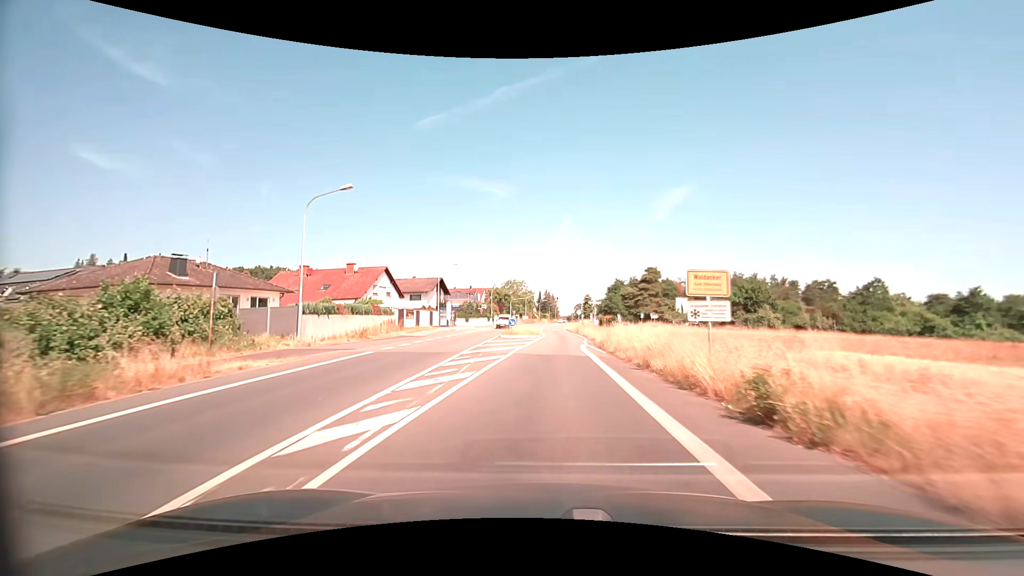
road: primary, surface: asphalt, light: Day
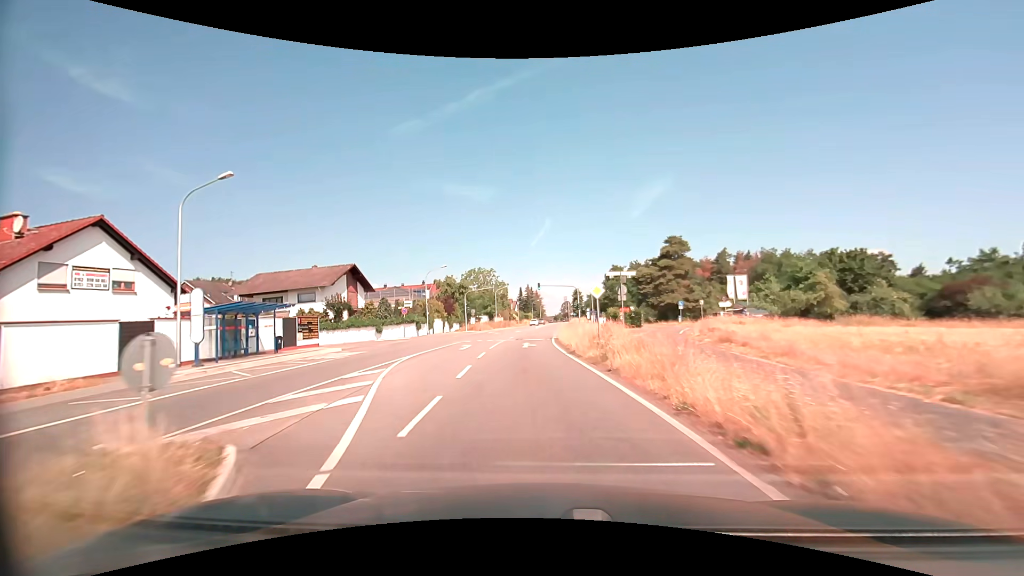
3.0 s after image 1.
(+1.7, +40.1) m; +2°
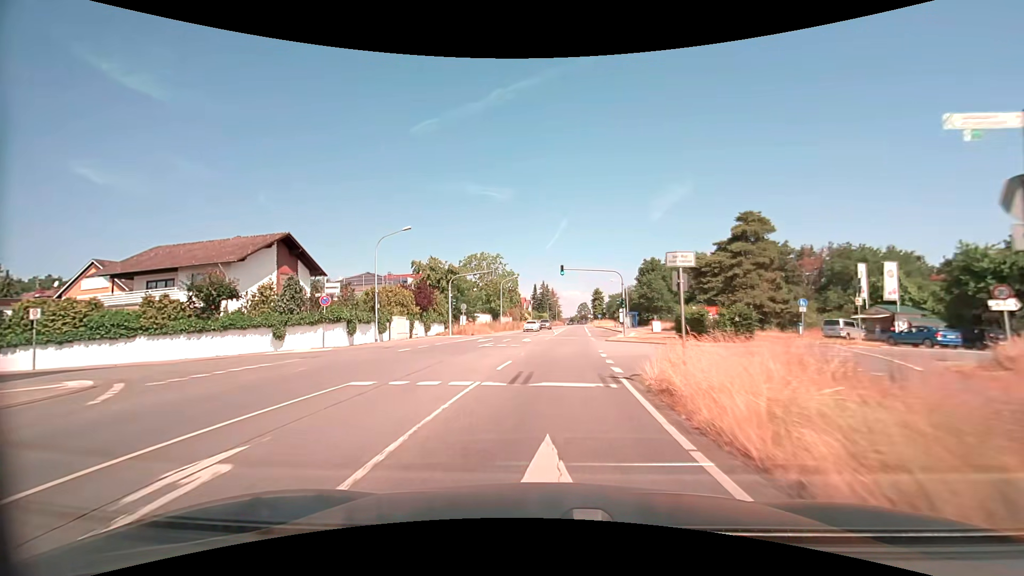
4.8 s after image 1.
(-1.0, +23.0) m; -2°
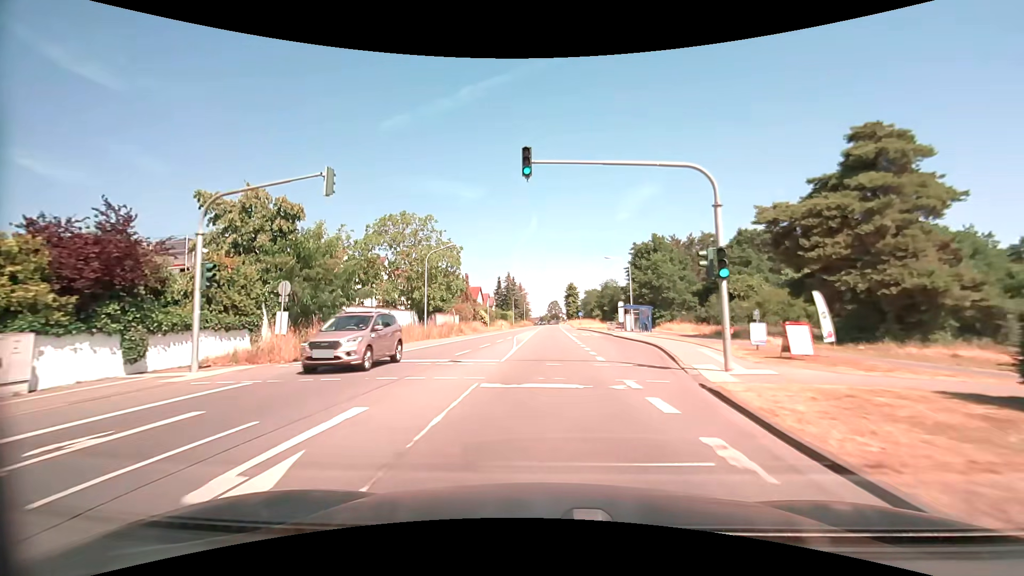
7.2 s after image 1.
(+1.2, +29.5) m; +3°
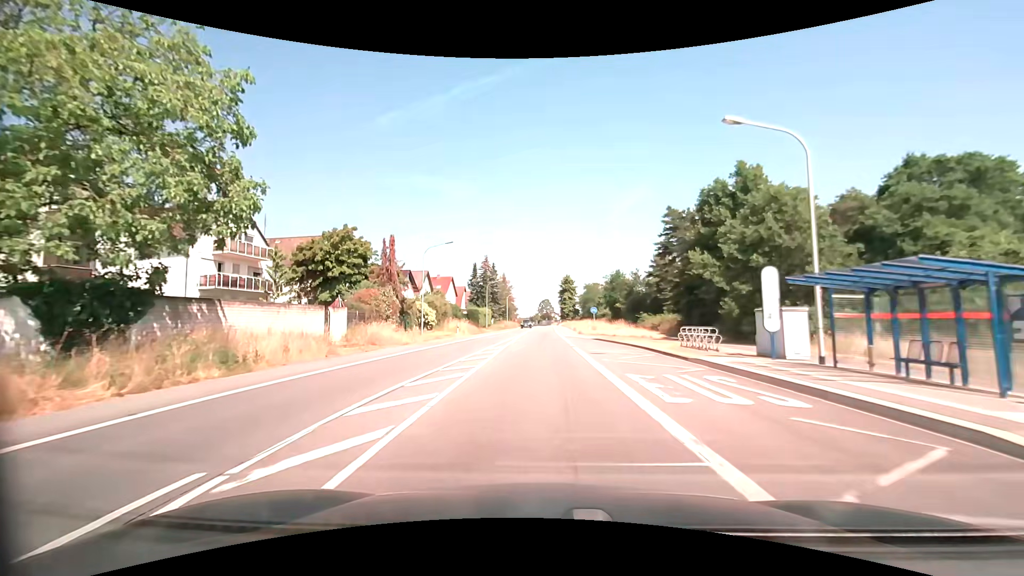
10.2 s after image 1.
(+0.5, +36.3) m; +1°
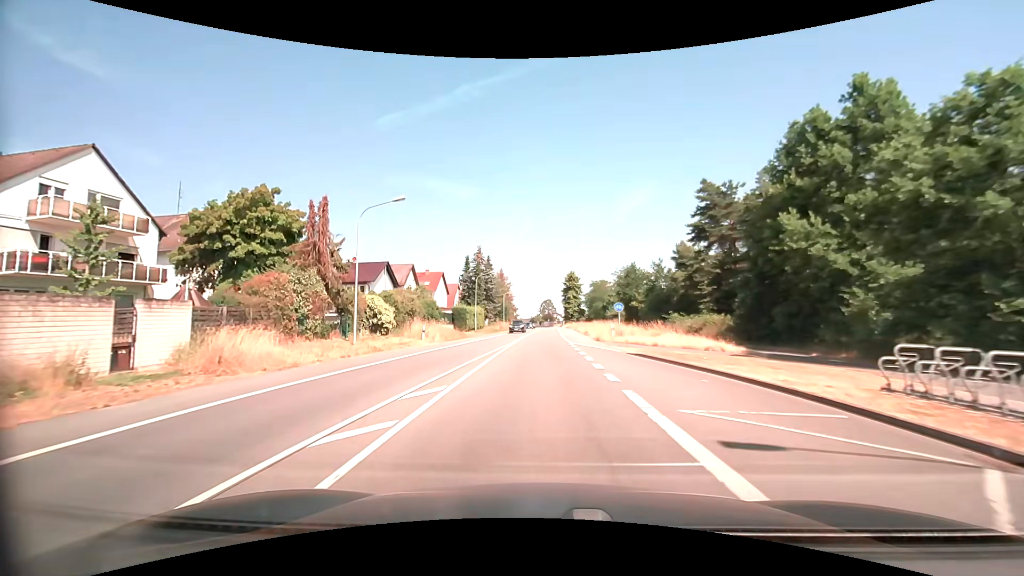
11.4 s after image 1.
(0.0, +14.6) m; 0°
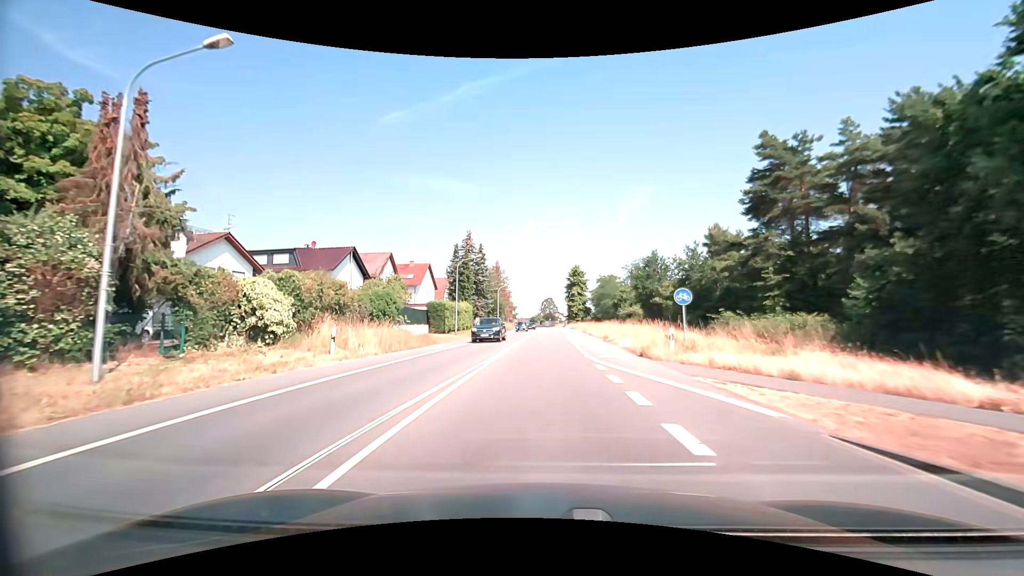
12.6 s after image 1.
(0.0, +14.8) m; 0°
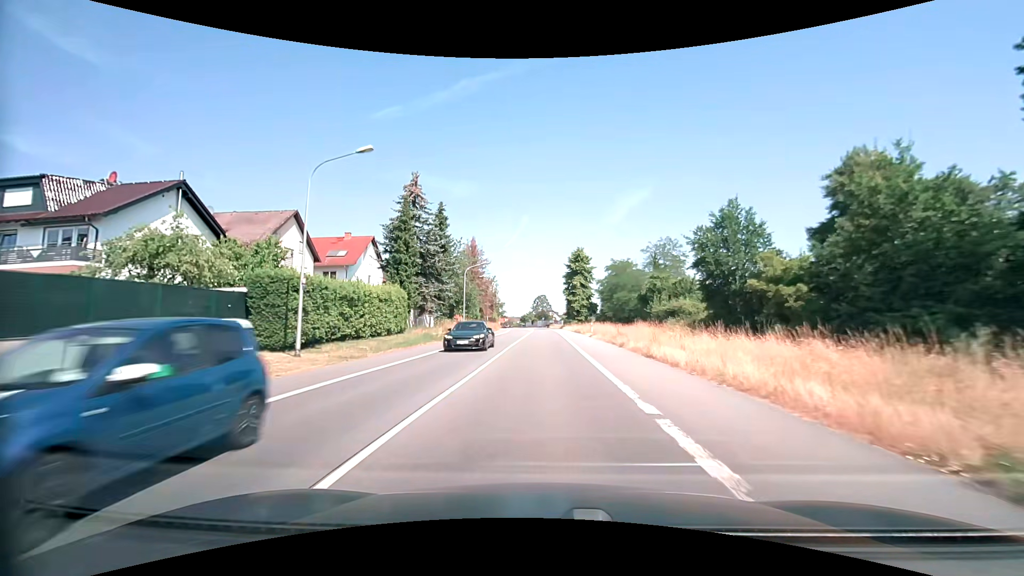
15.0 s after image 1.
(+0.1, +30.1) m; +1°
(0, +10) (0, +20) (0, +30) (0, +40) (0, +50) (0, +60) (0, +70) (0, +80) (0, +90) (0, +100) m
